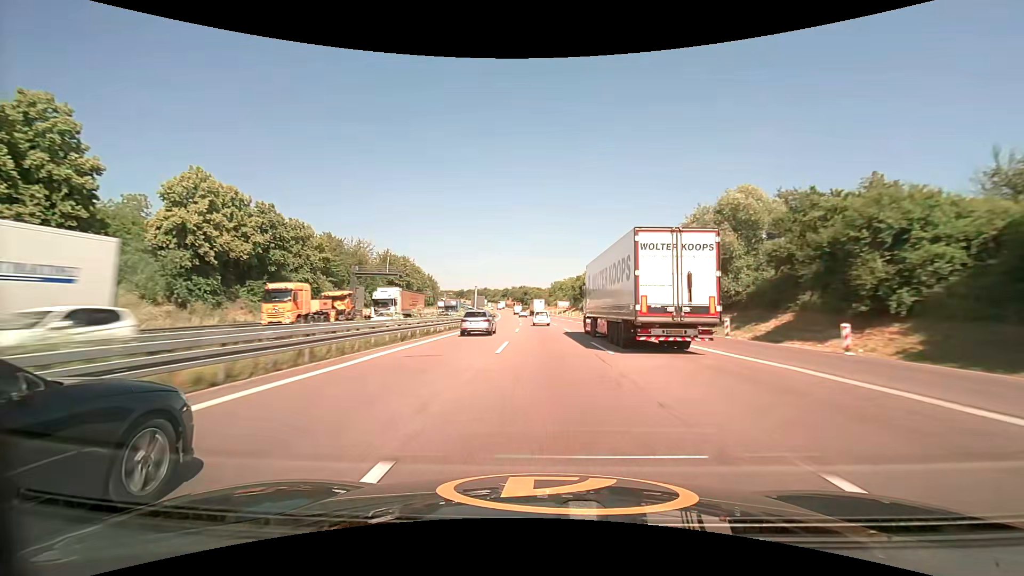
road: motorway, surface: asphalt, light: Day
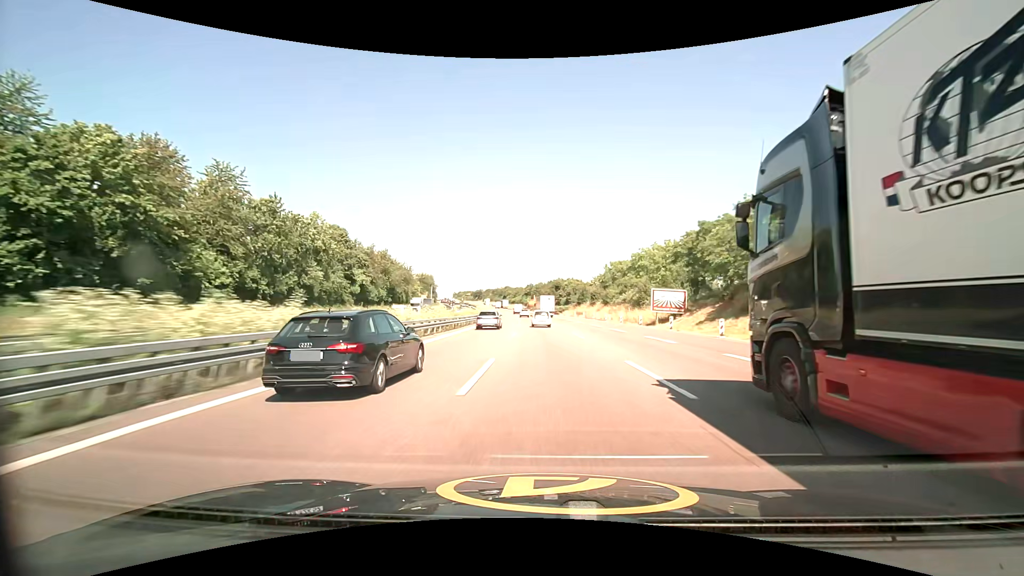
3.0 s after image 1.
(-3.0, +97.3) m; -4°
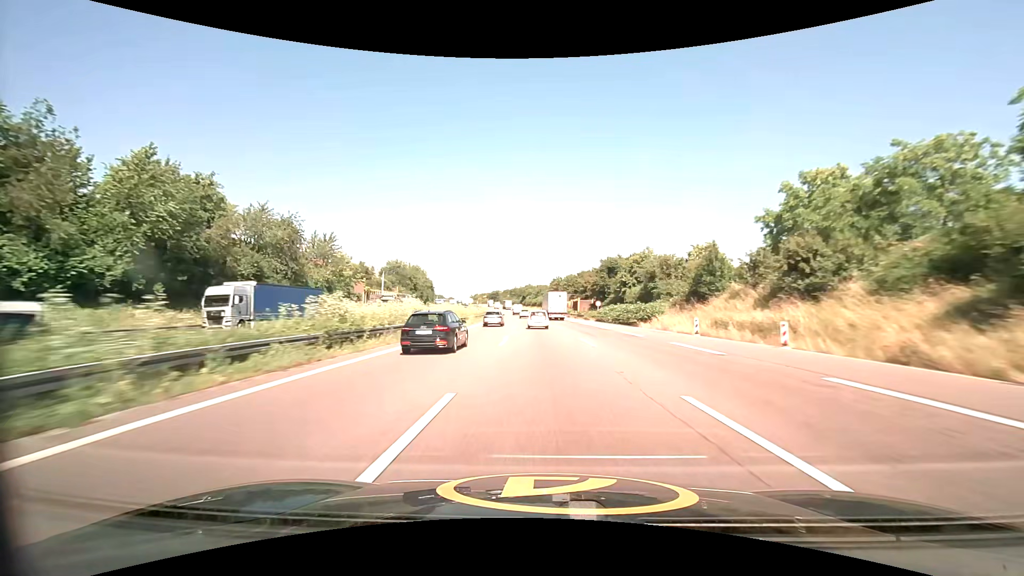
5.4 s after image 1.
(-1.9, +77.3) m; -3°
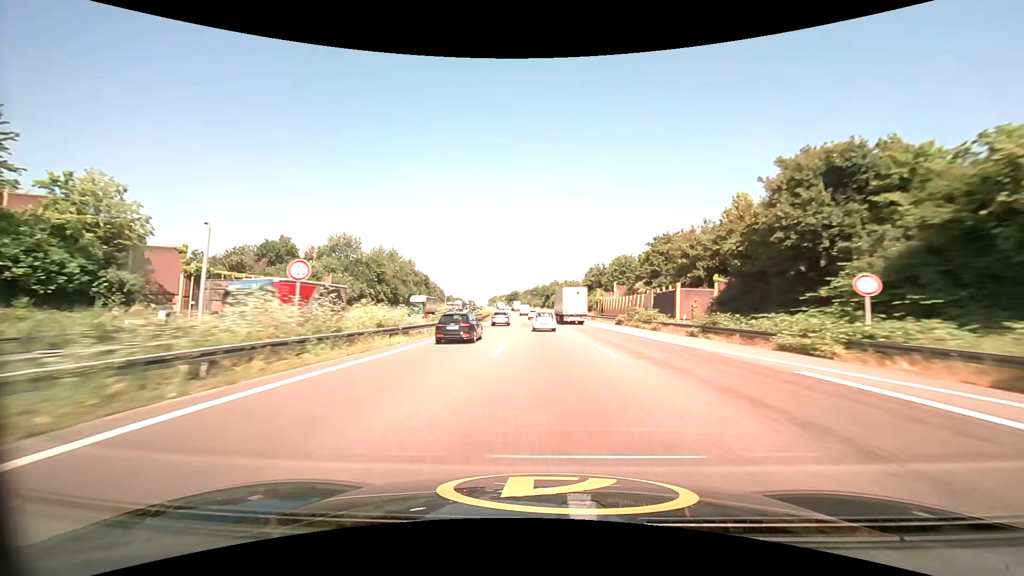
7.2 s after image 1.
(-1.4, +58.3) m; -3°
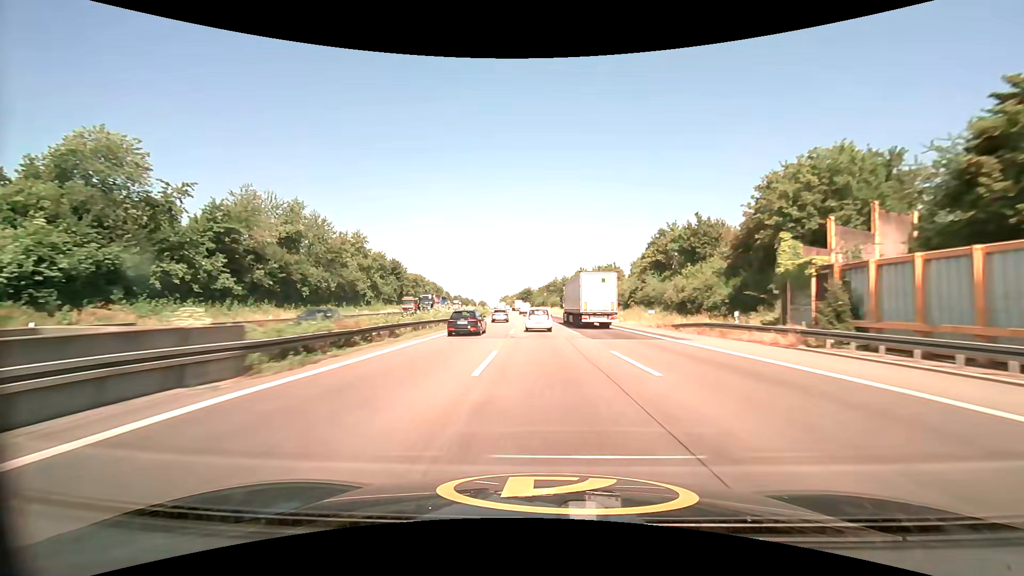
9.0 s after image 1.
(-1.2, +58.5) m; -2°
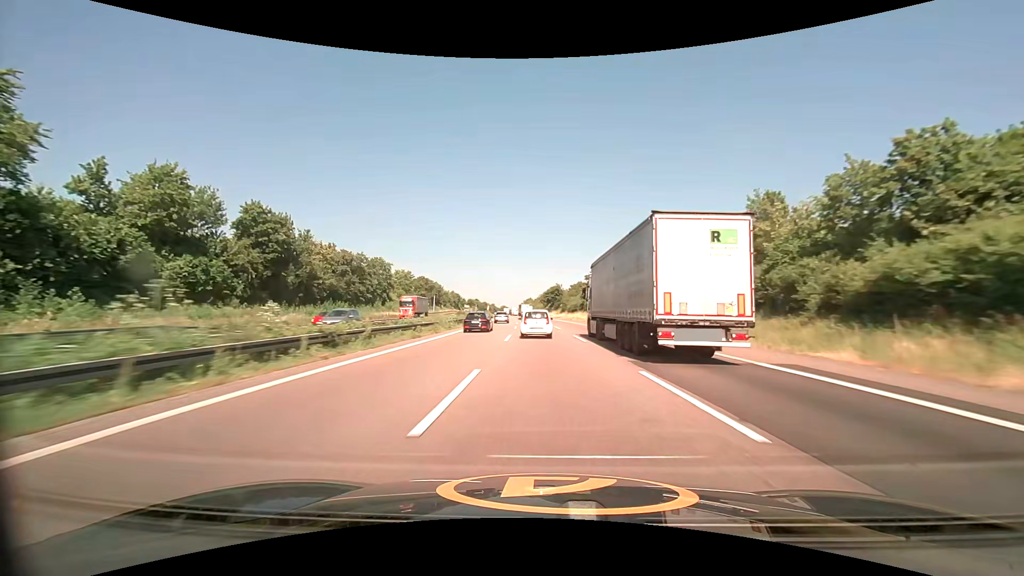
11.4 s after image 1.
(-2.3, +75.7) m; -3°
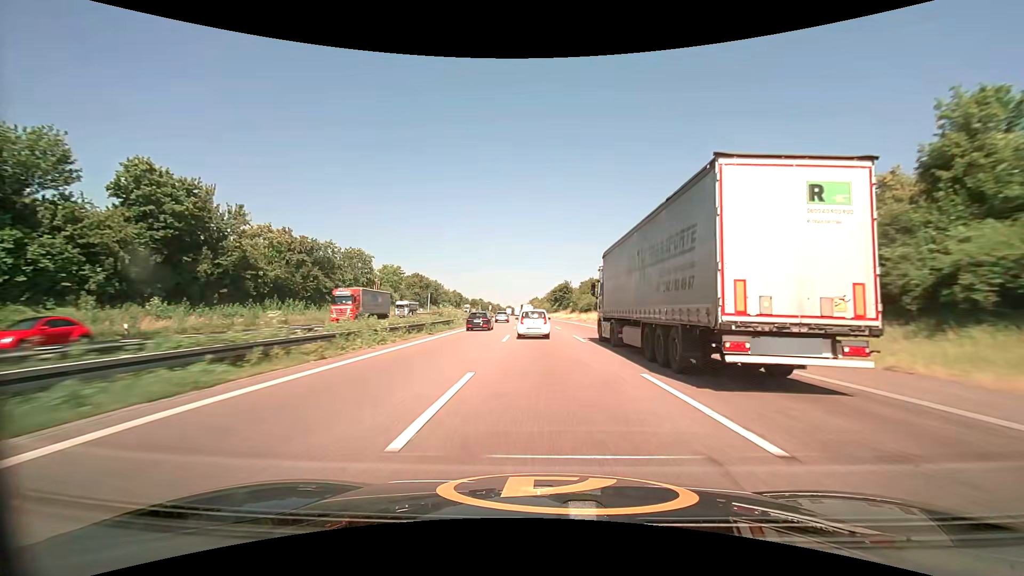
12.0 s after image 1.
(-0.1, +18.4) m; -1°
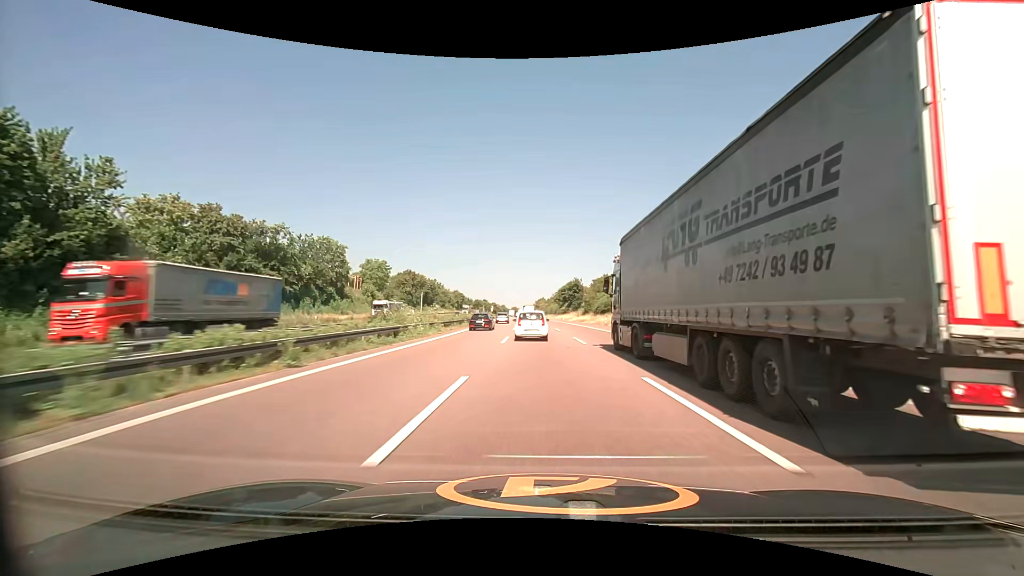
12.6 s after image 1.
(-0.1, +18.2) m; -1°
(0, +10) (0, +20) (0, +30) (-1, +40) (-1, +50) (-1, +60) (-2, +70) (-2, +80) (-3, +90) (-3, +100) m
